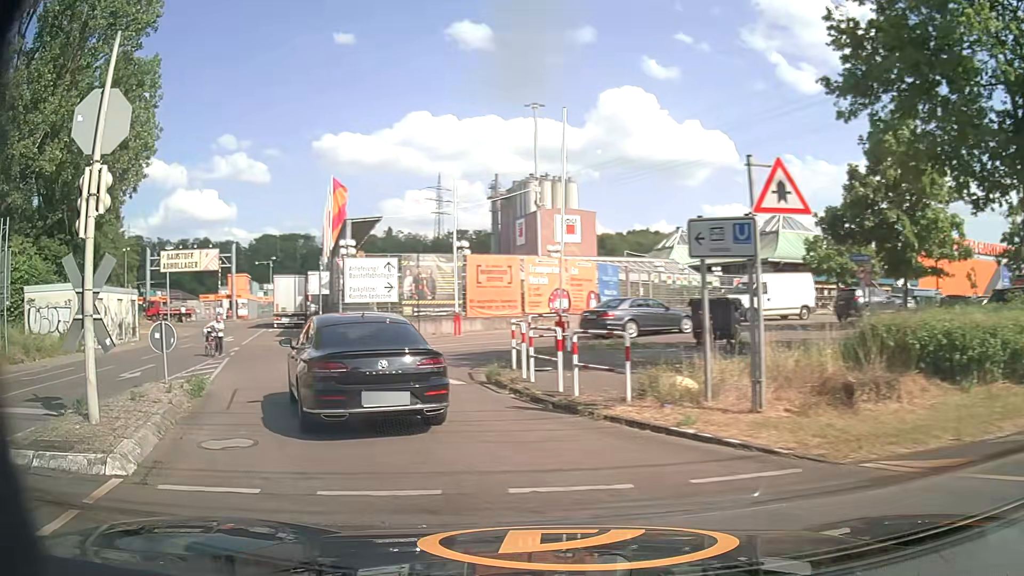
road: service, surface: asphalt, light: Day
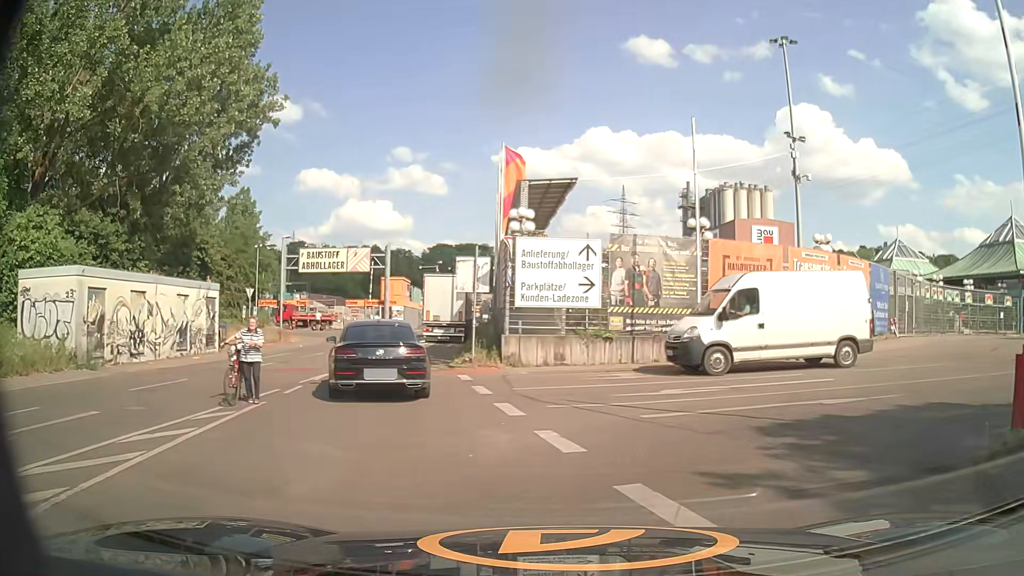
(-2.8, +11.7) m; -17°
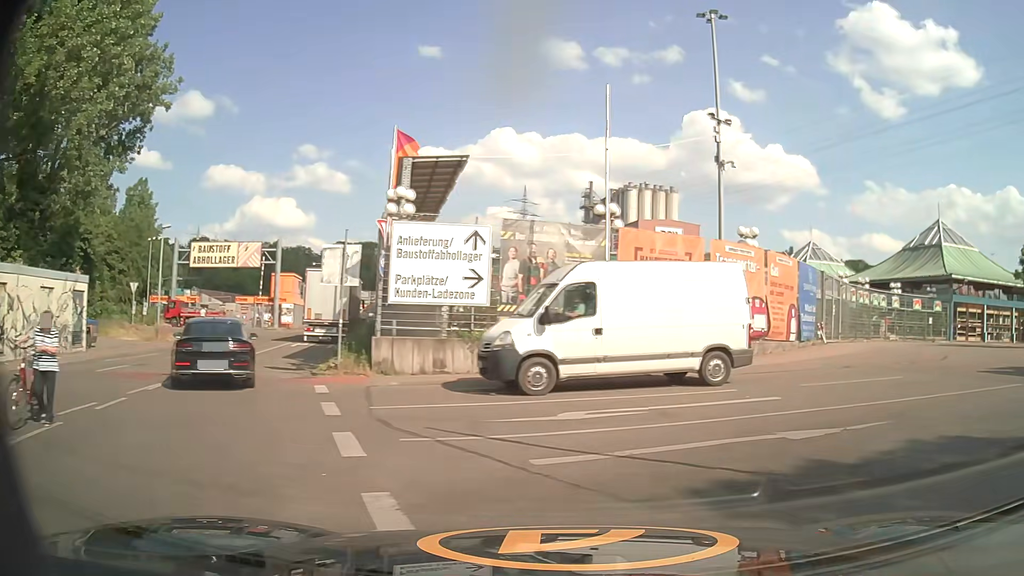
(+0.2, +3.1) m; +10°
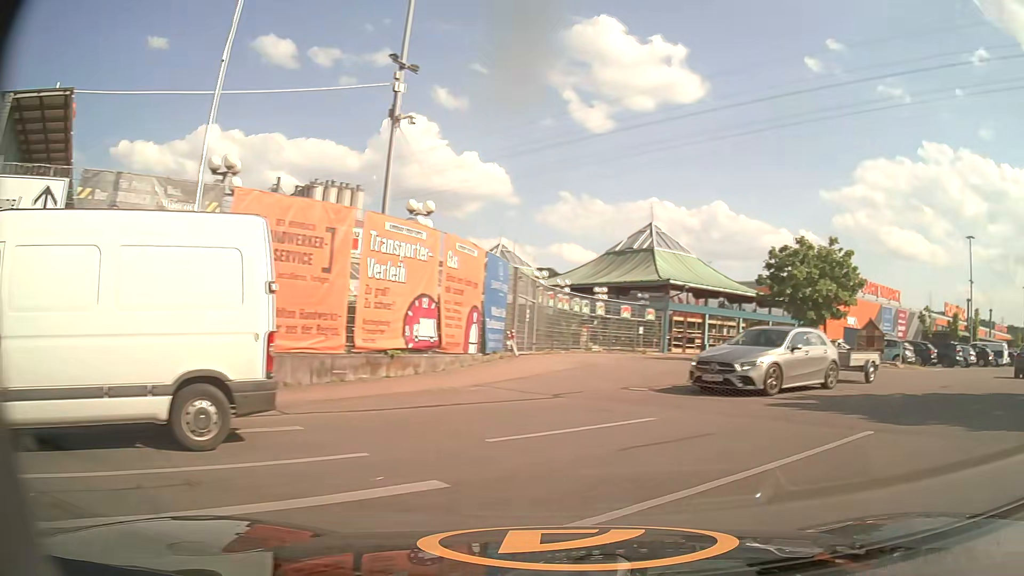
(+1.2, +5.7) m; +26°
